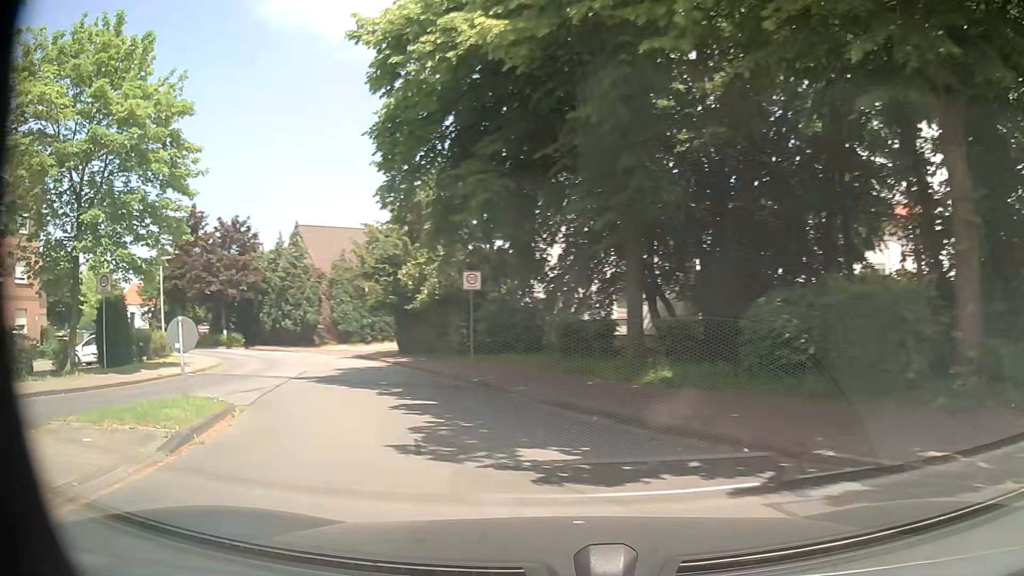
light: Day
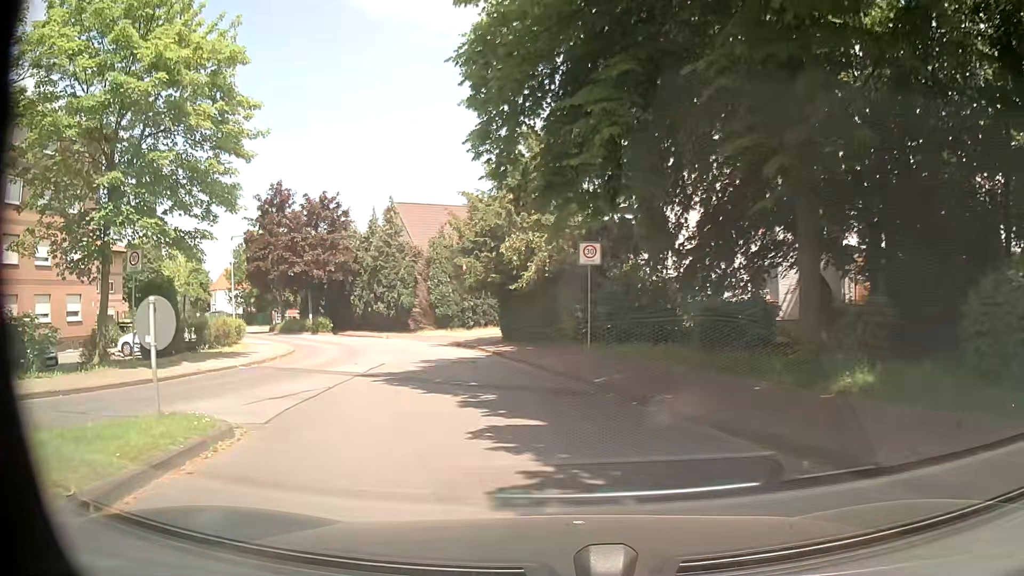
(-0.4, +4.2) m; -9°
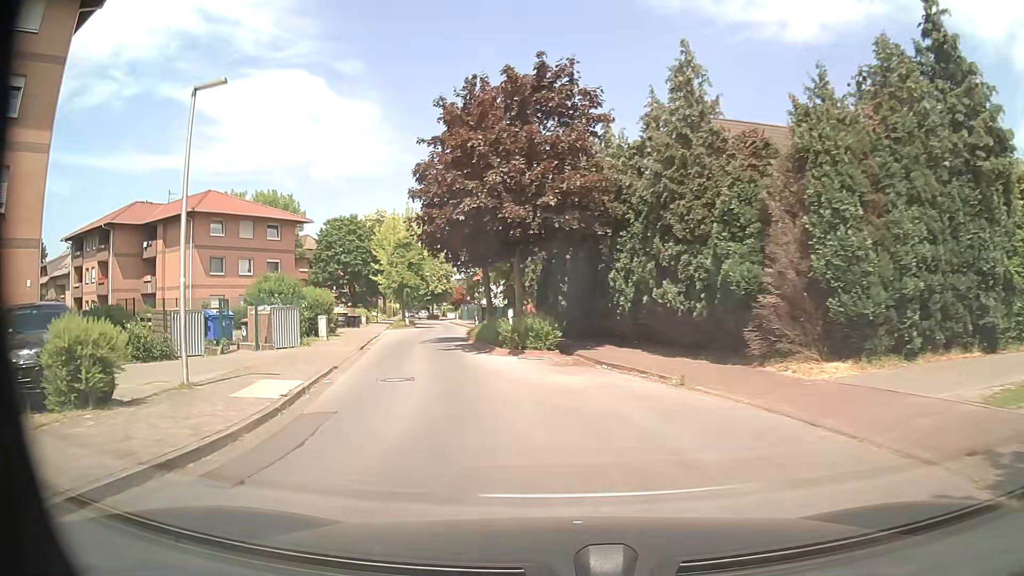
(-5.3, +24.4) m; -27°
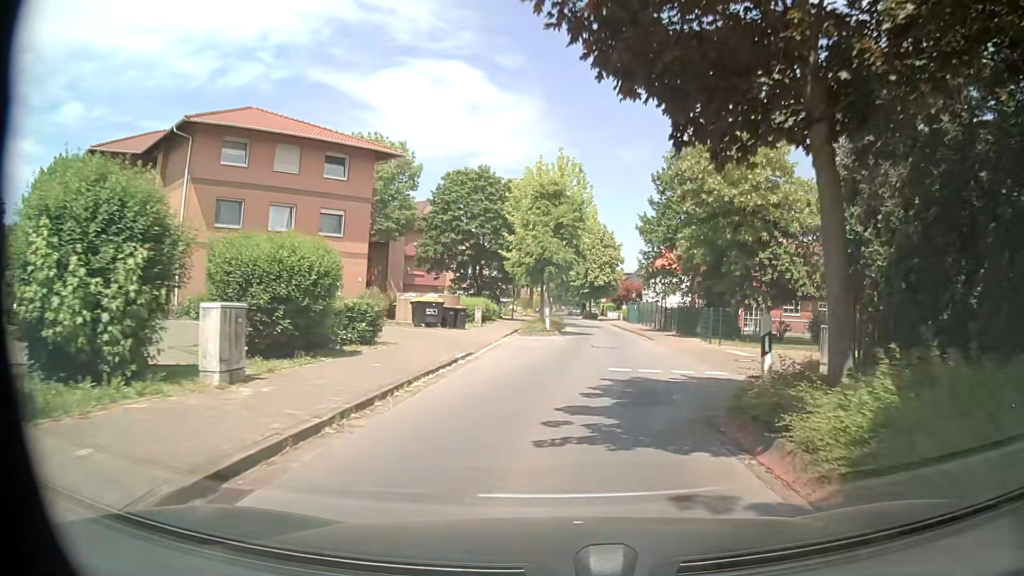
(-3.7, +21.5) m; -13°
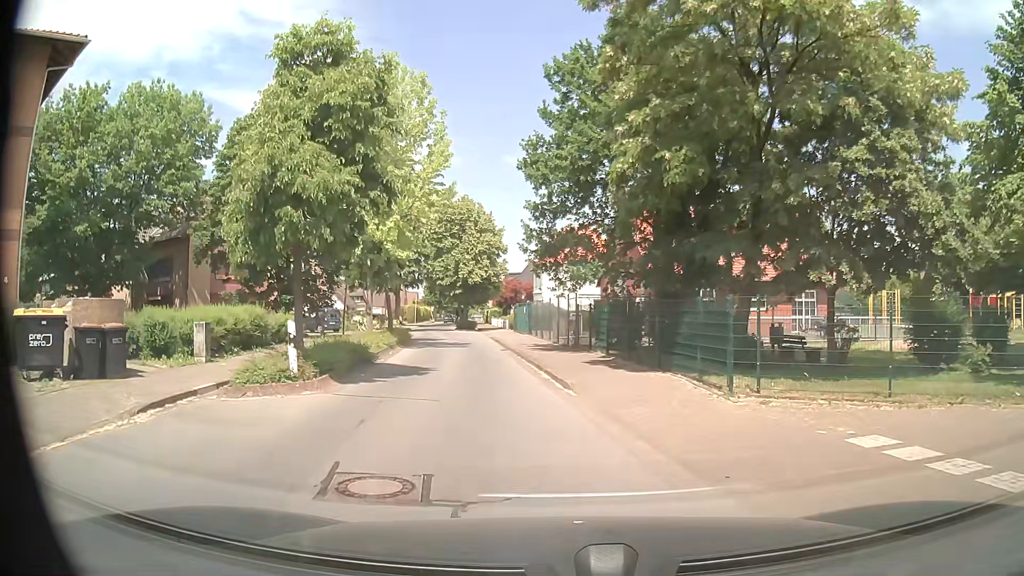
(+2.2, +18.5) m; +9°
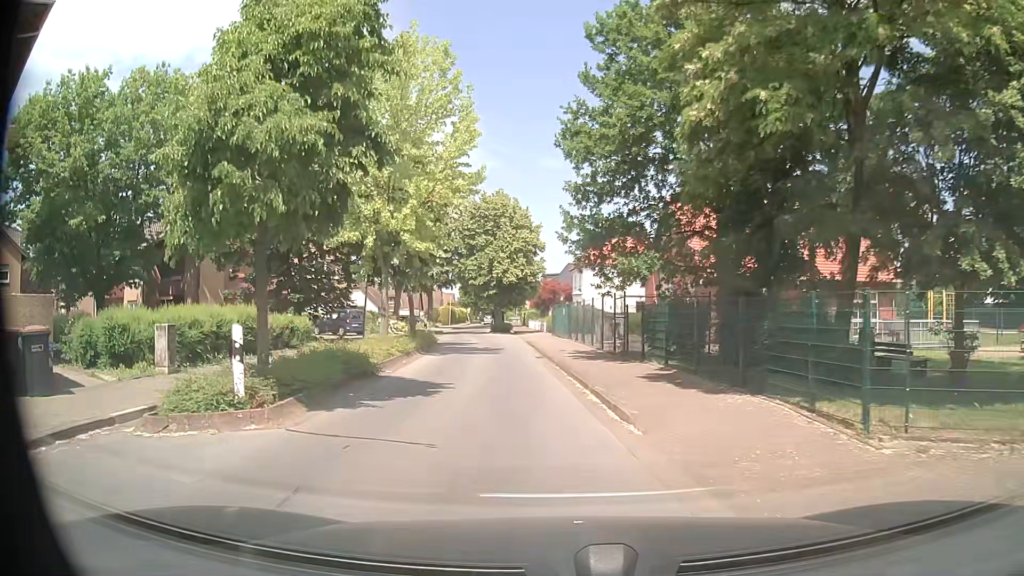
(-0.1, +3.8) m; -4°
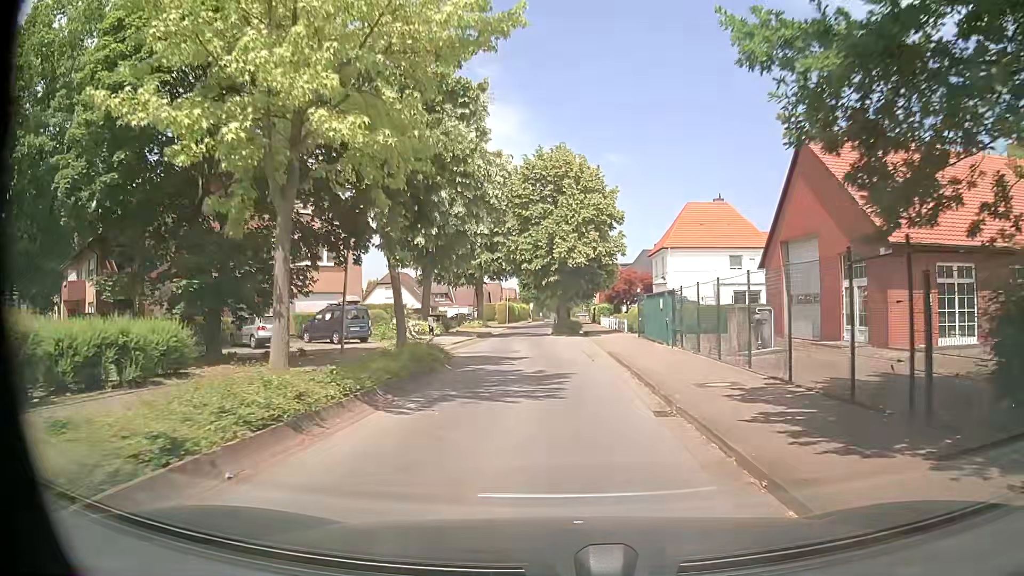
(-0.7, +14.2) m; -3°
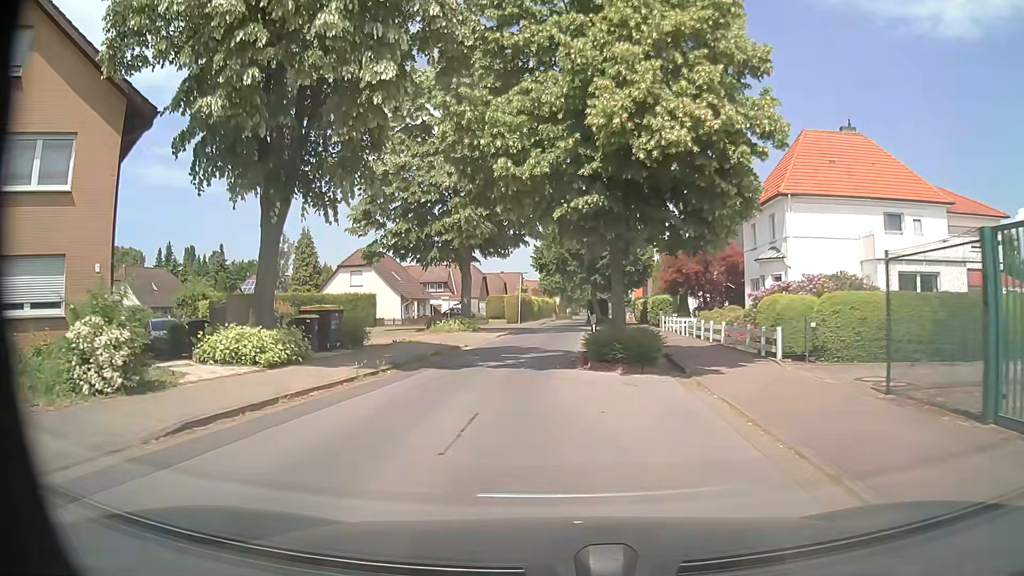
(-0.6, +25.0) m; -3°
(-1, +10) (-1, +20) (-1, +30) (-1, +40) (0, +50) (0, +60) (+1, +70) (+3, +80) (+4, +90) (+4, +100) m
